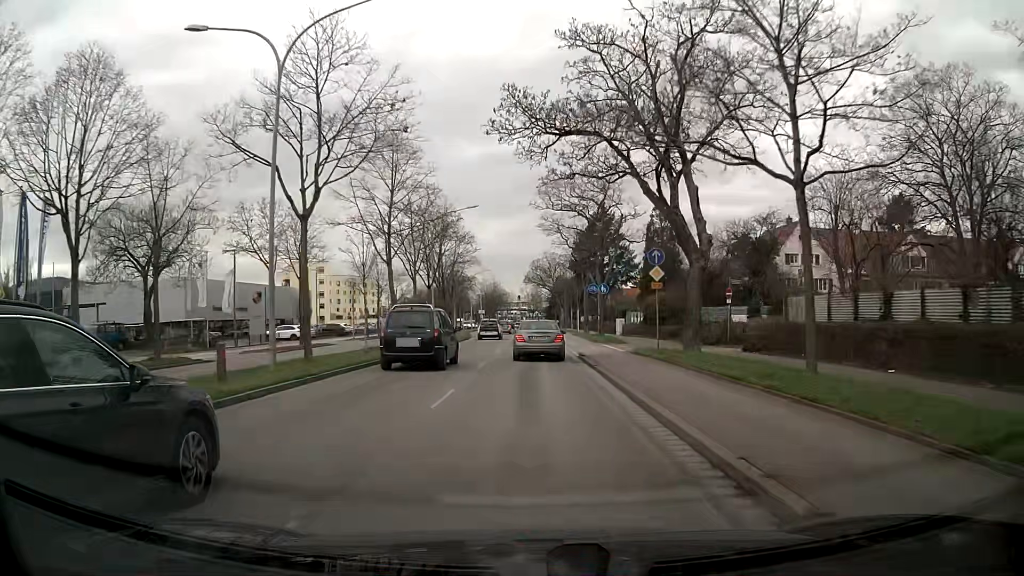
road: primary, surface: asphalt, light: Day
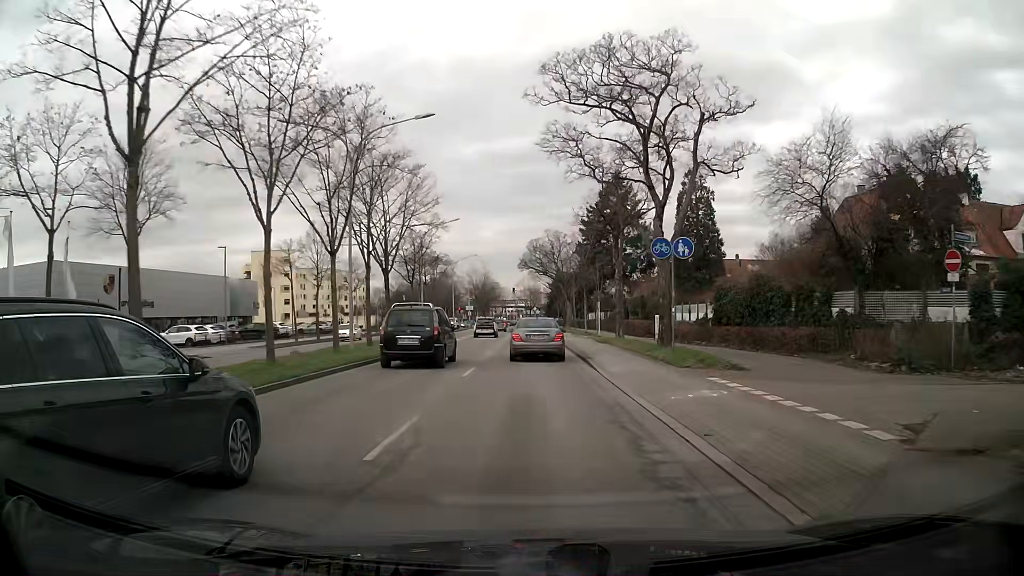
(+0.1, +22.2) m; 0°
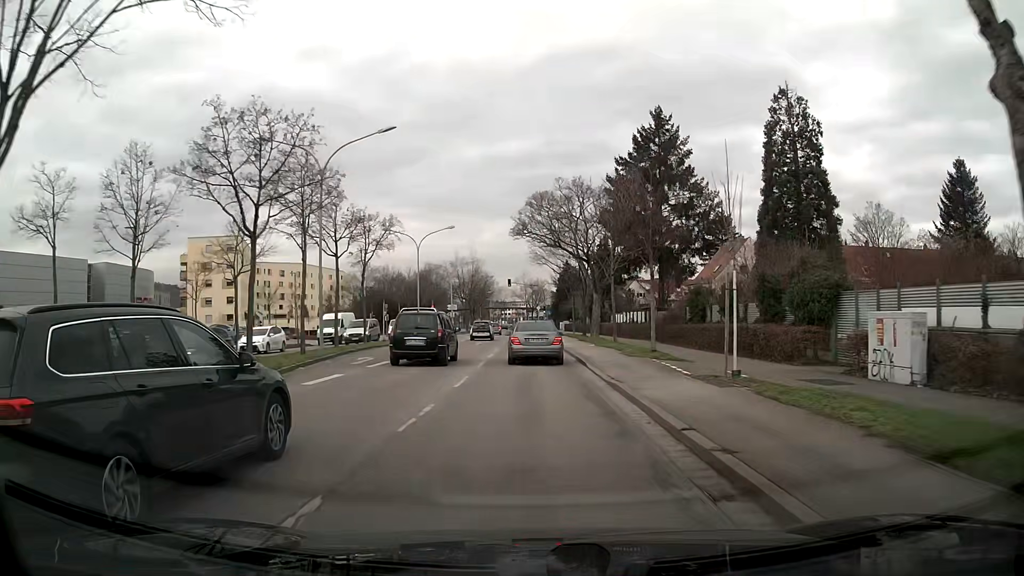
(+0.1, +28.9) m; 0°
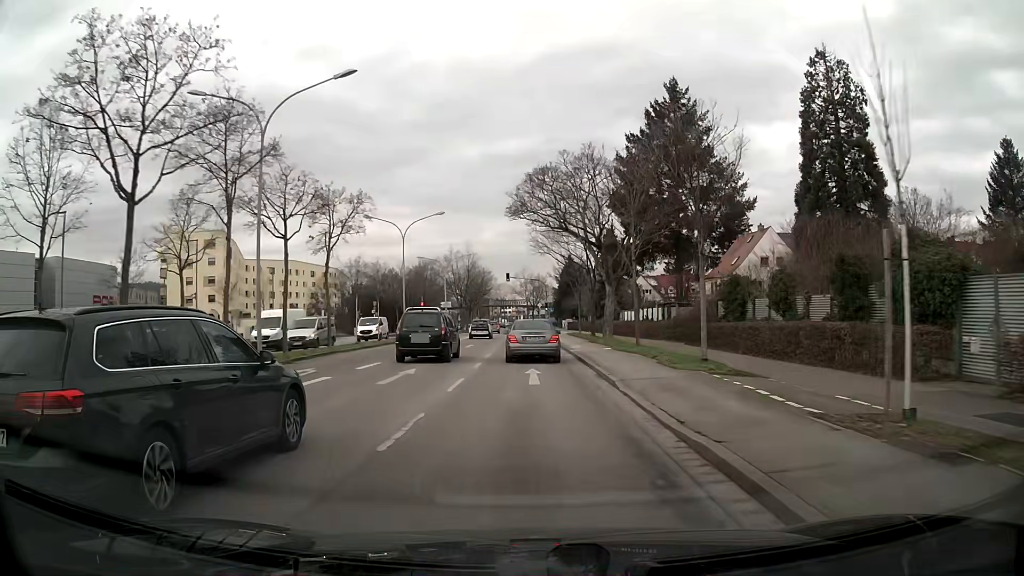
(0.0, +7.2) m; 0°
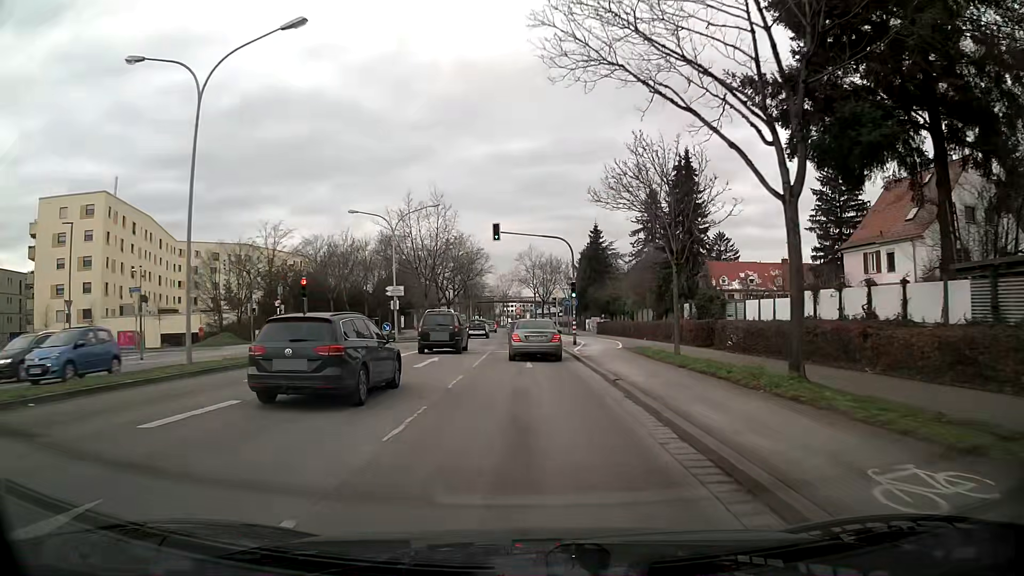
(-0.2, +35.7) m; -1°
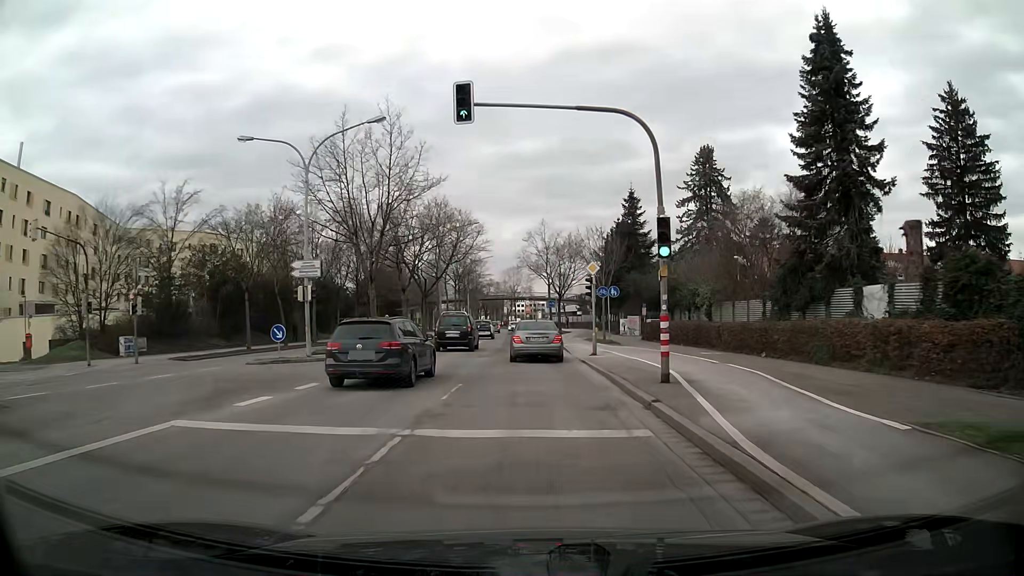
(-0.2, +21.9) m; -1°
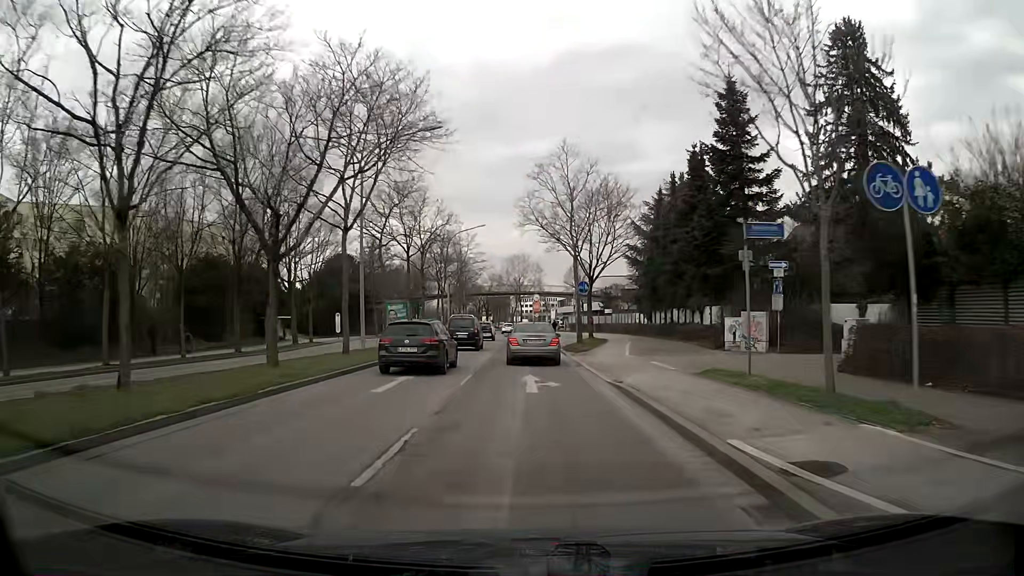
(-0.2, +29.5) m; -1°
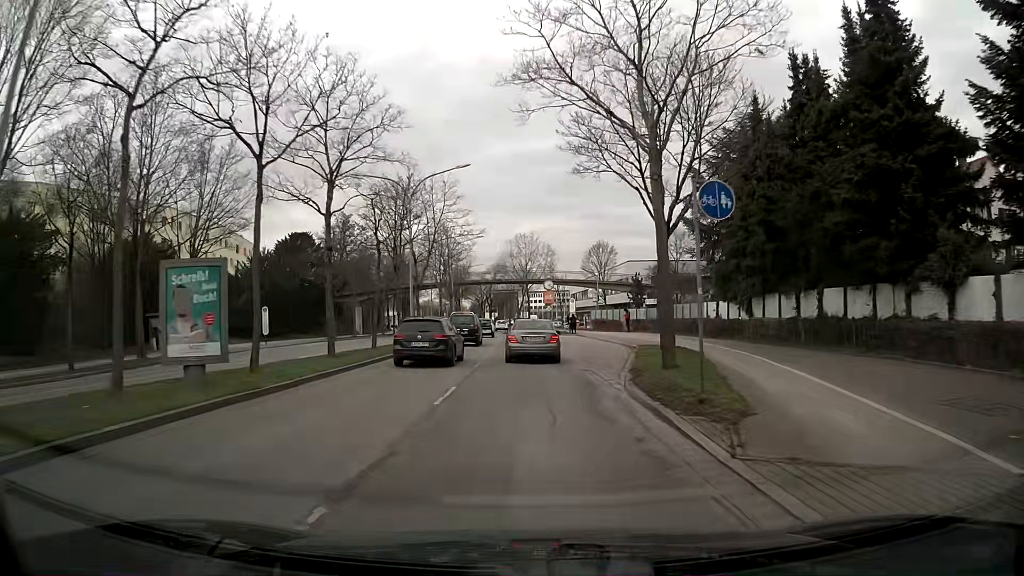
(-0.2, +22.2) m; -1°
(0, +10) (0, +20) (0, +30) (0, +40) (0, +50) (-1, +60) (-1, +70) (-2, +80) (-3, +90) (-3, +100) m
